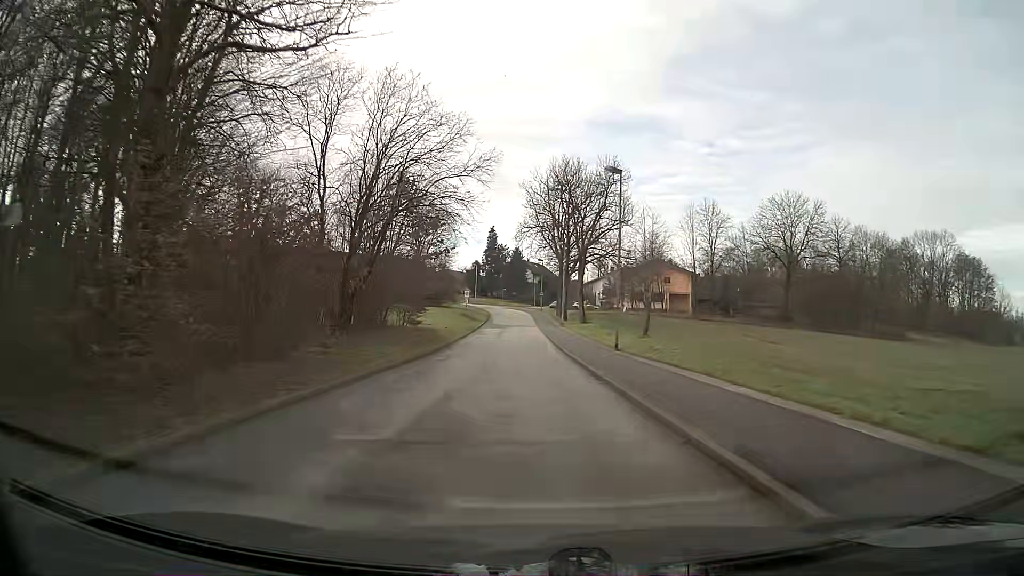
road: unclassified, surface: asphalt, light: Day
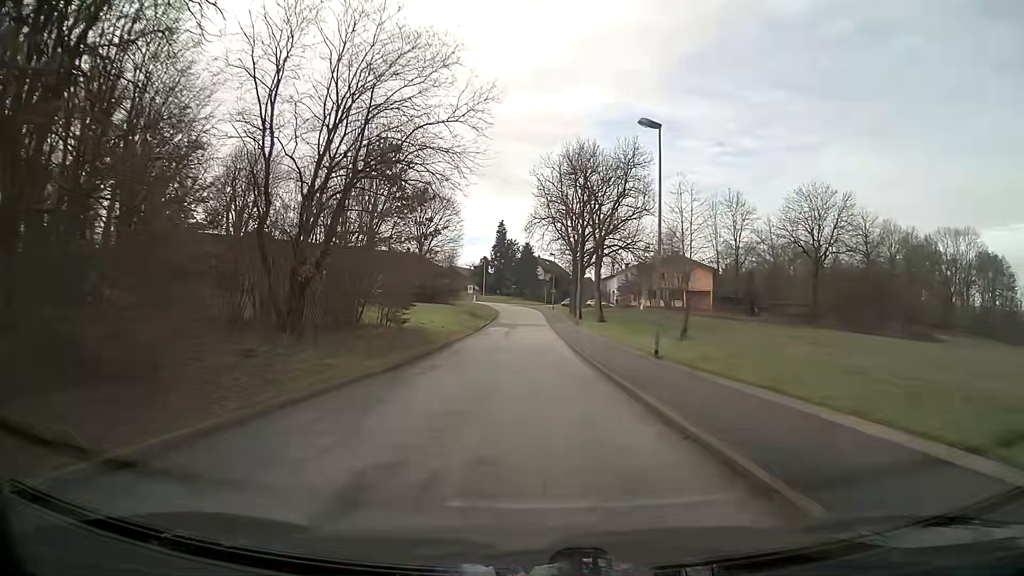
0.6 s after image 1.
(0.0, +7.1) m; -1°
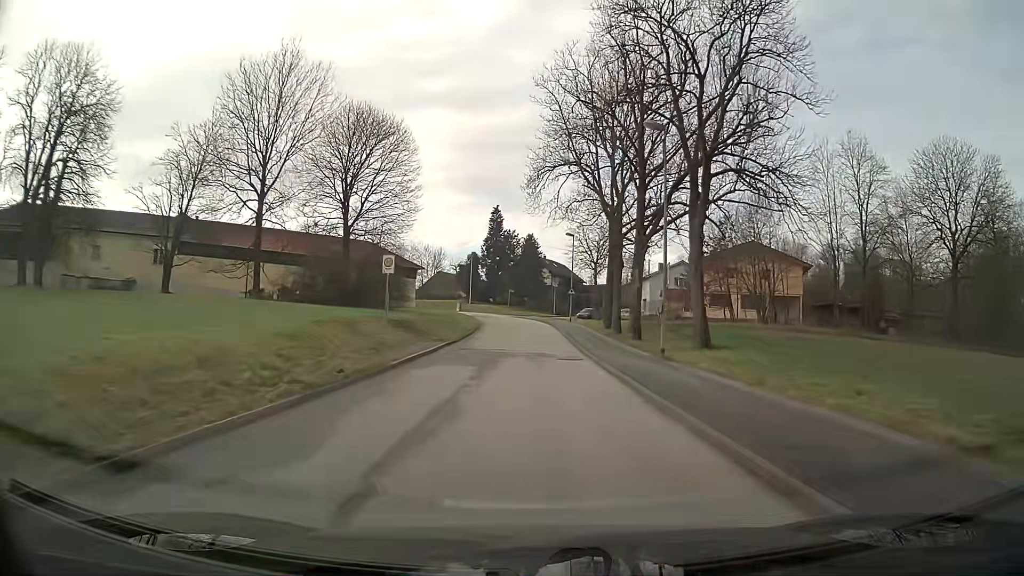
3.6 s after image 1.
(-0.3, +35.8) m; 0°
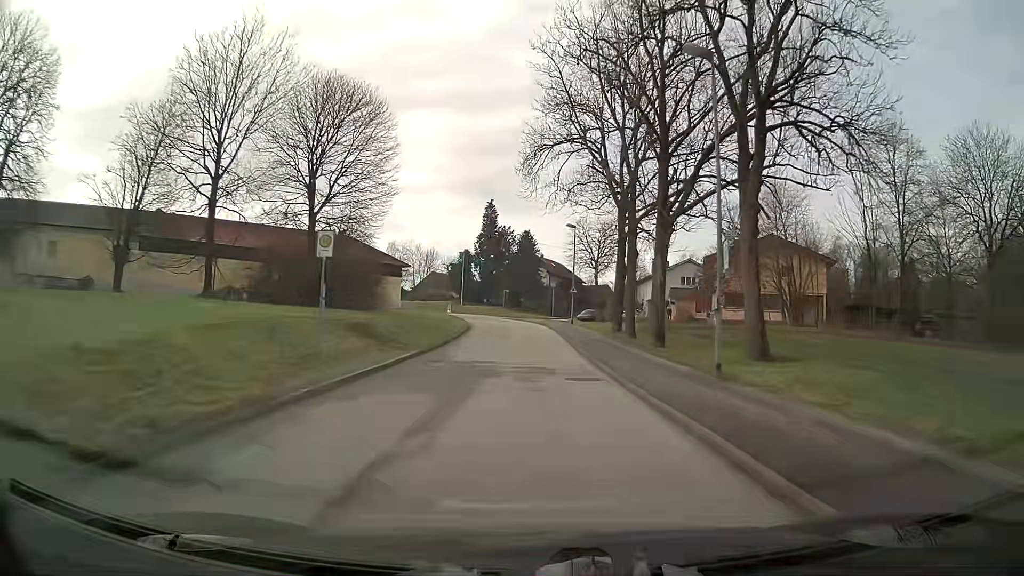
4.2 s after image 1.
(0.0, +7.0) m; 0°
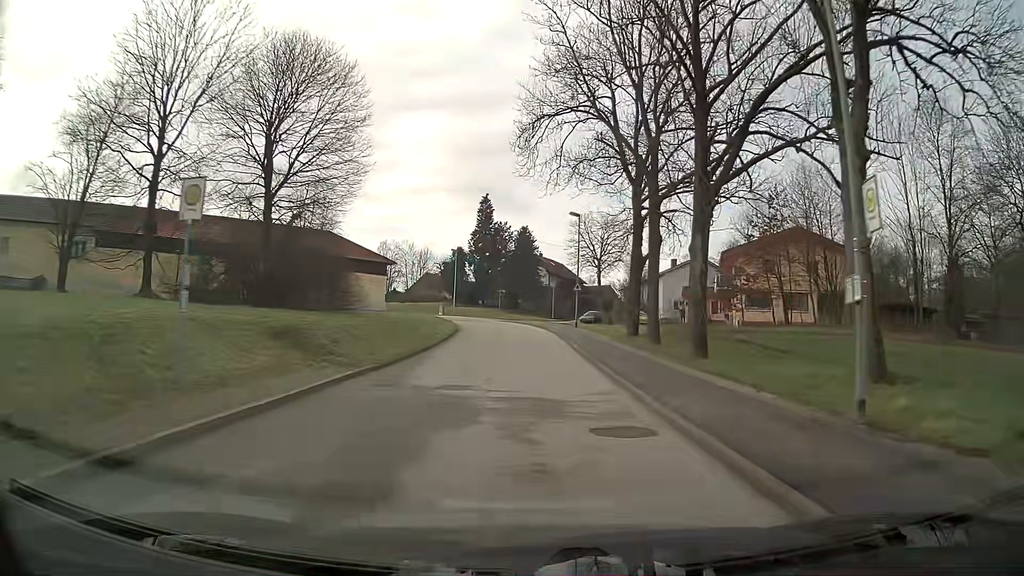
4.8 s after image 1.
(0.0, +7.0) m; 0°
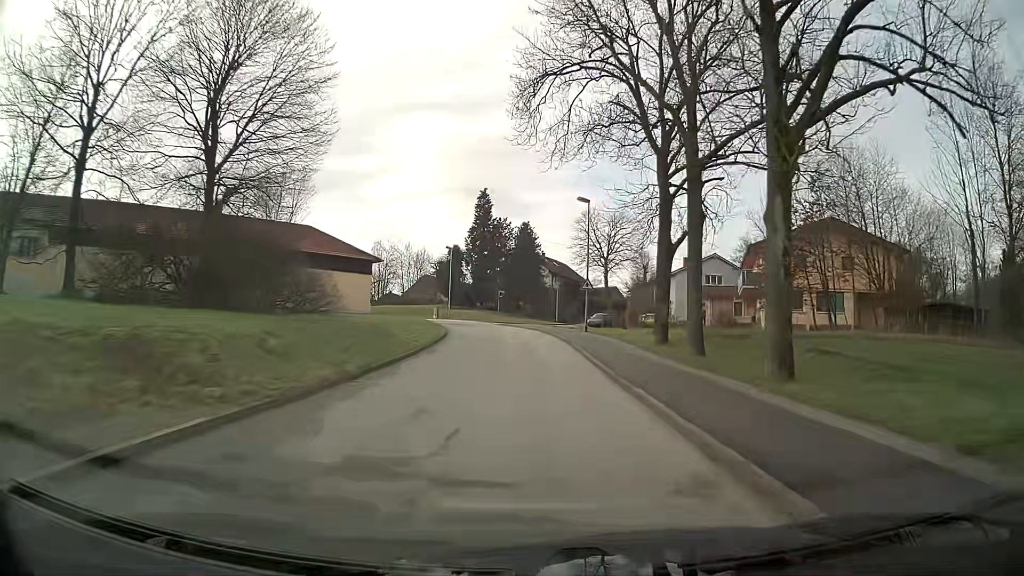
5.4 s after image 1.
(0.0, +6.9) m; 0°
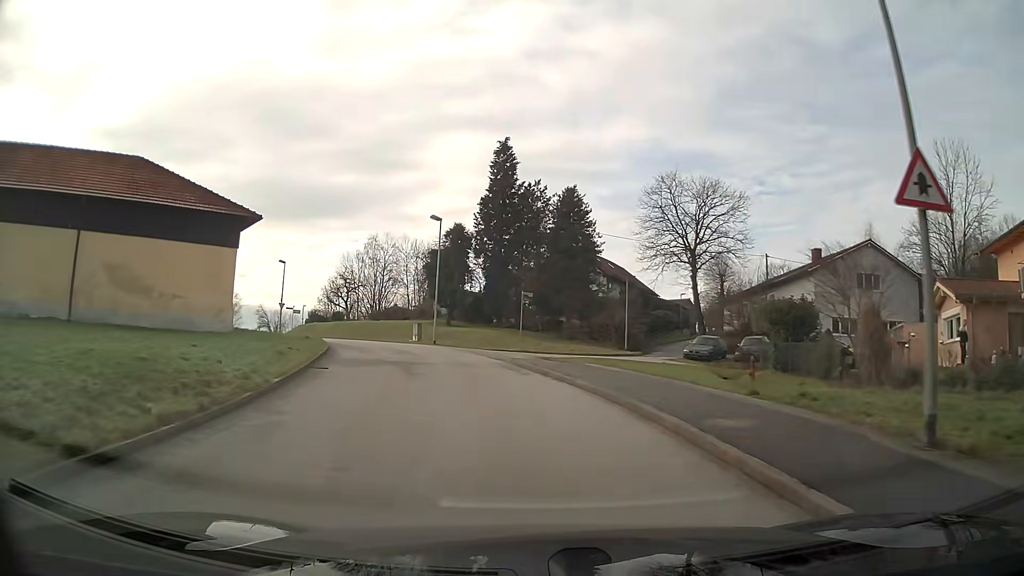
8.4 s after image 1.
(-0.8, +33.3) m; -5°
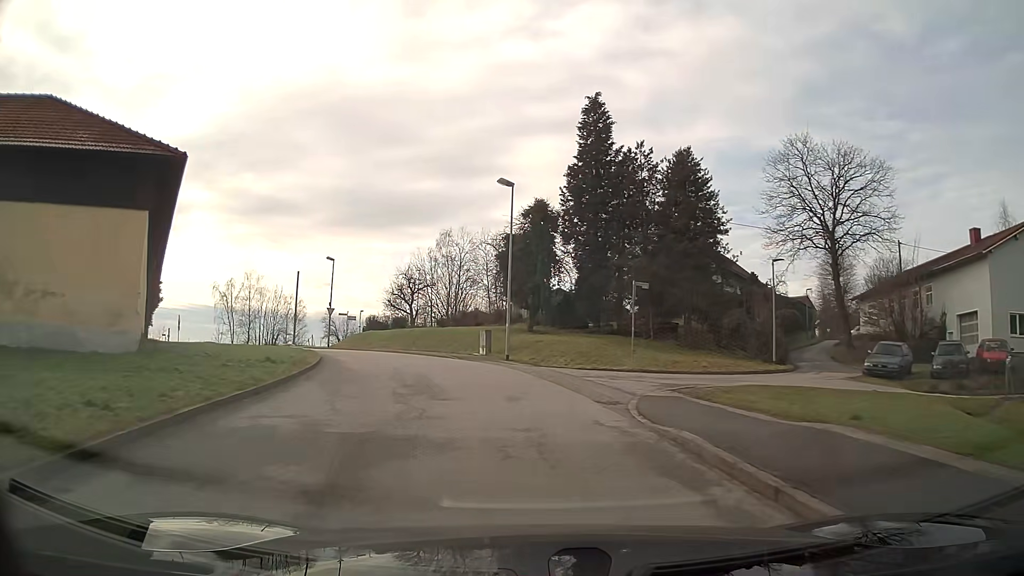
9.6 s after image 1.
(-0.8, +12.7) m; -8°
(-1, +10) (-2, +20) (-5, +29) (-9, +38) (-15, +47) (-20, +55) (-27, +62) (-37, +60) (-47, +57) (-56, +54) m
